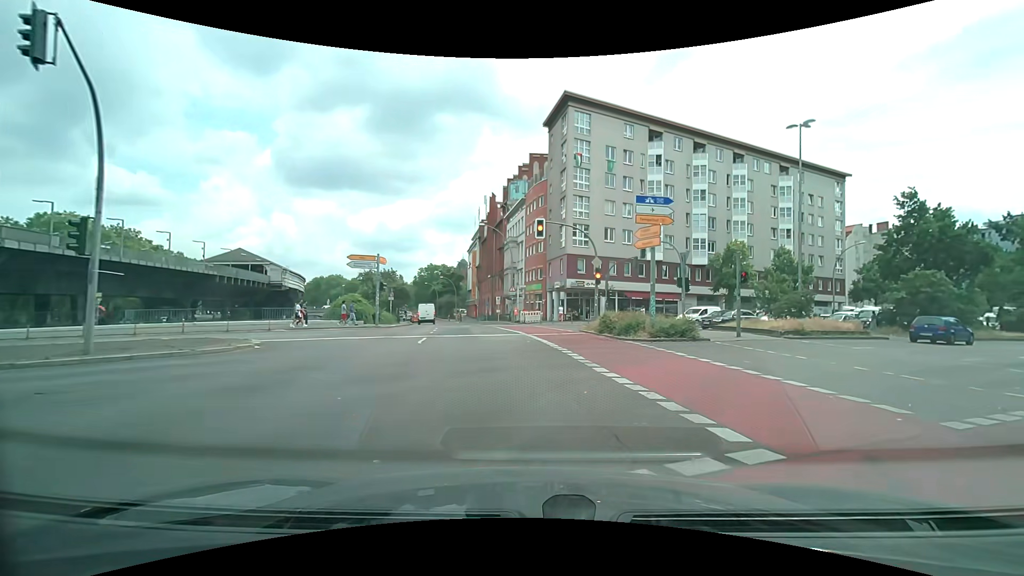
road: primary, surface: asphalt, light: Day
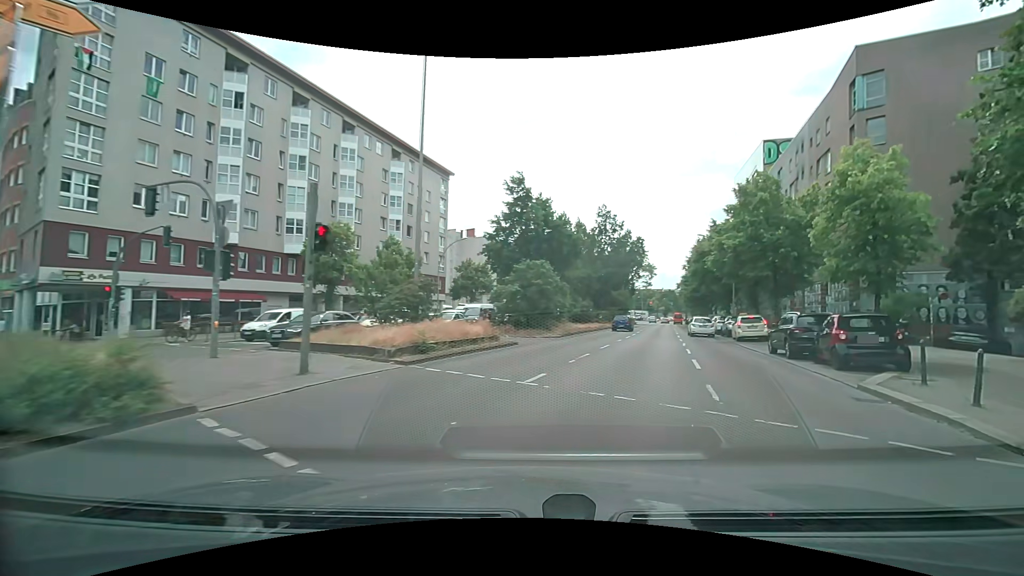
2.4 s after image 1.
(+5.0, +13.6) m; +41°
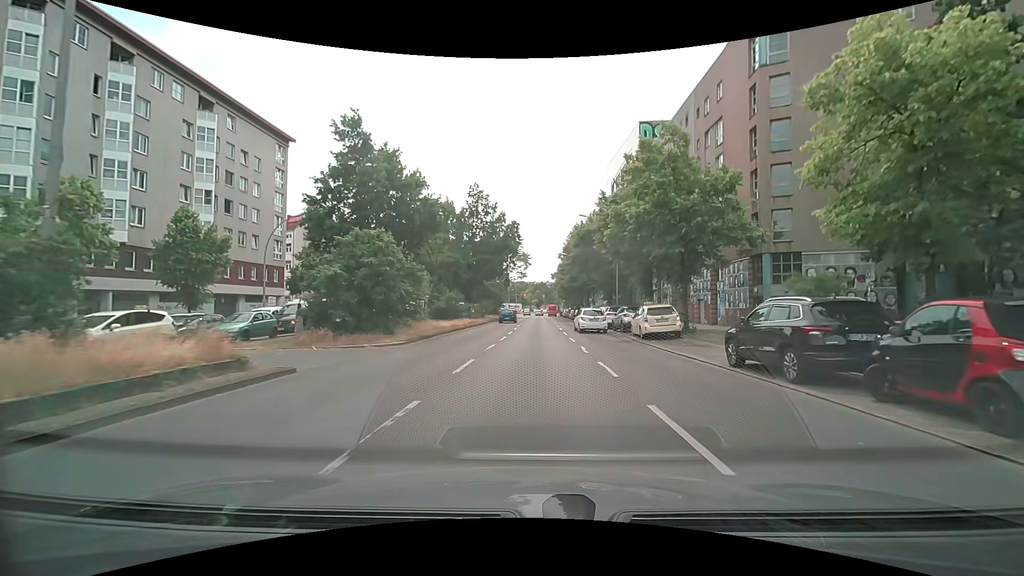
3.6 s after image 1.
(+1.6, +9.7) m; +15°
